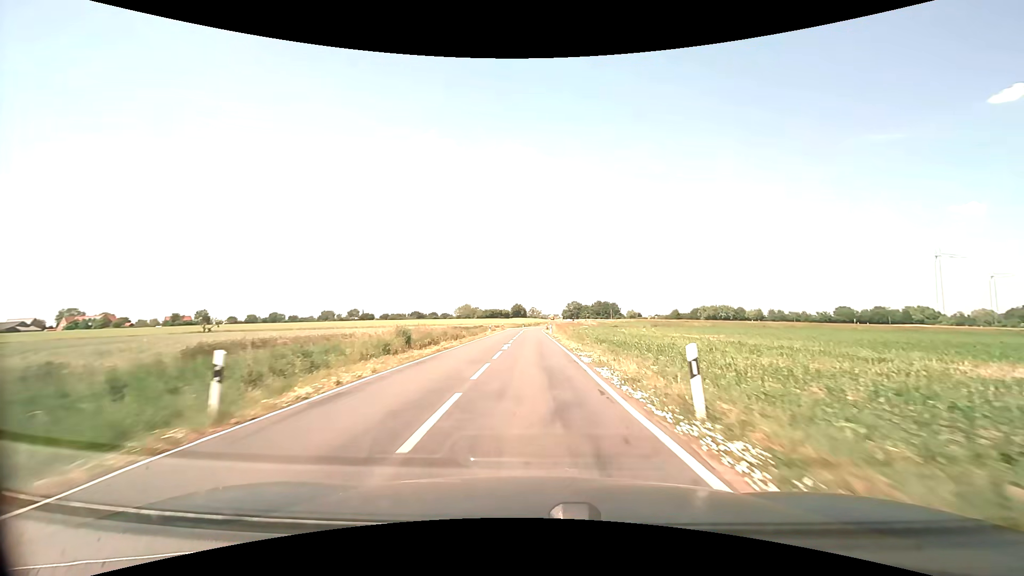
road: secondary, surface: asphalt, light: Day
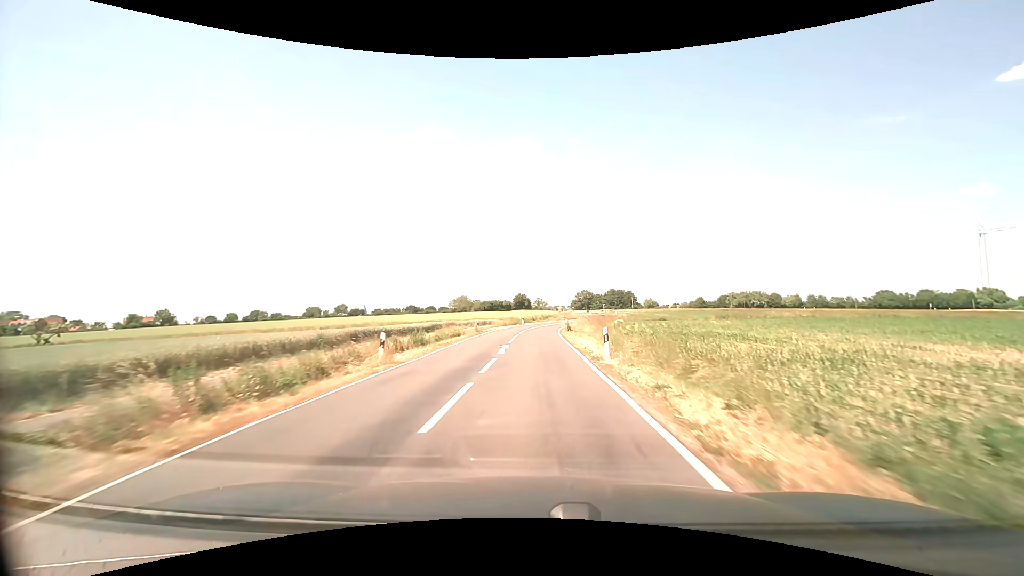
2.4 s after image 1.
(-0.1, +41.7) m; -1°
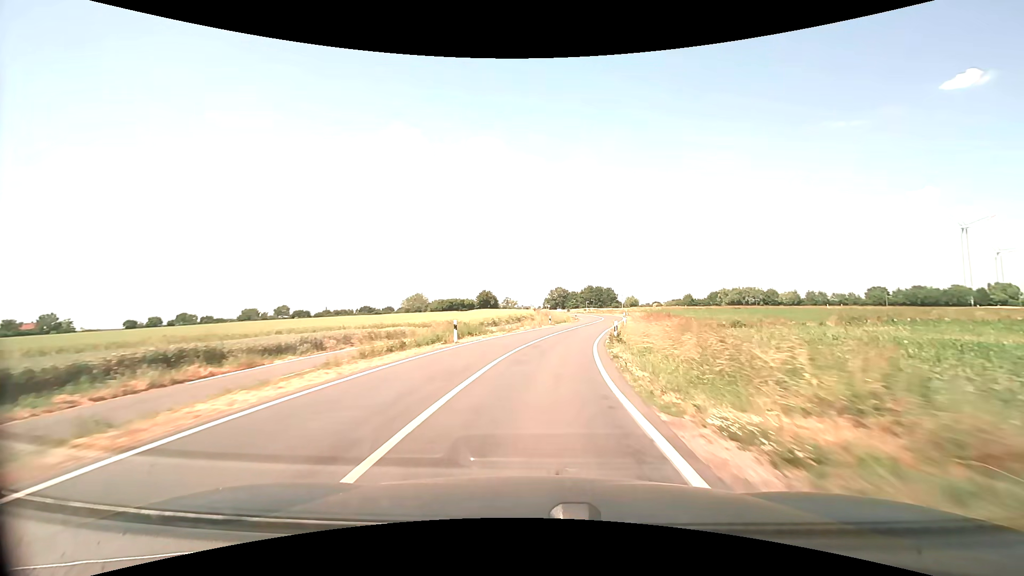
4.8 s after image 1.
(+0.6, +42.0) m; +3°
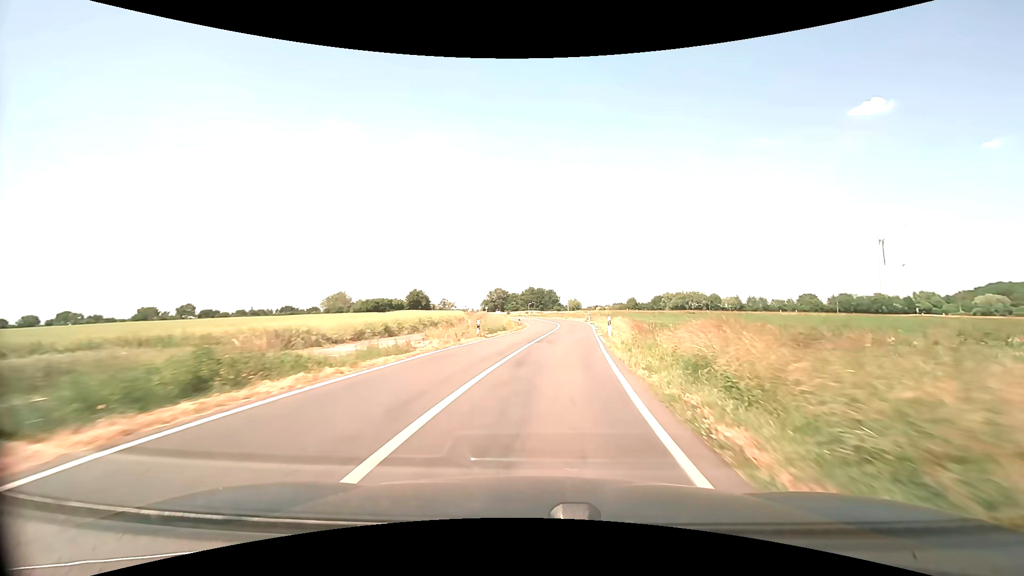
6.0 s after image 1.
(+1.1, +20.9) m; +7°
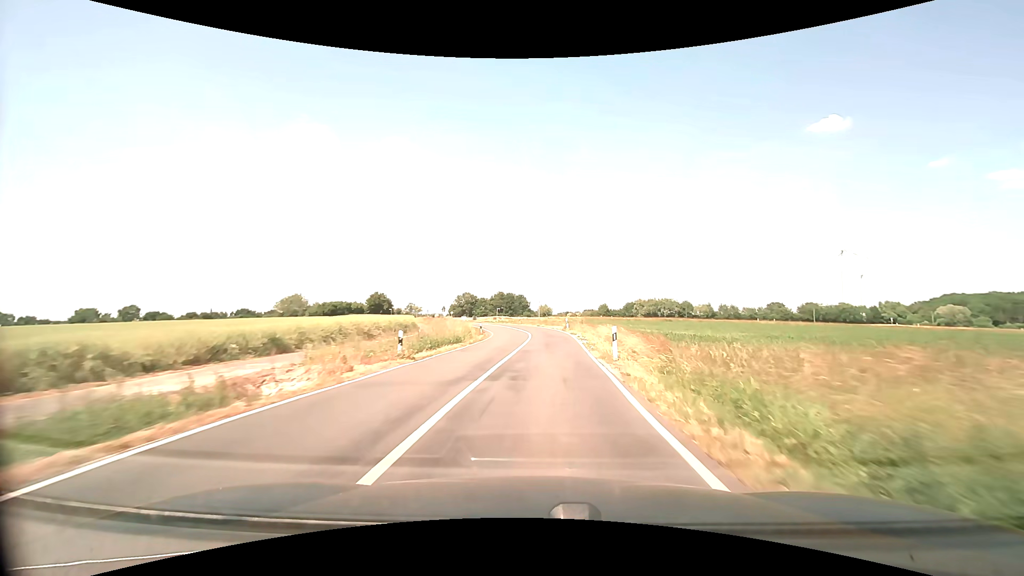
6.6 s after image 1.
(+0.3, +10.4) m; +3°
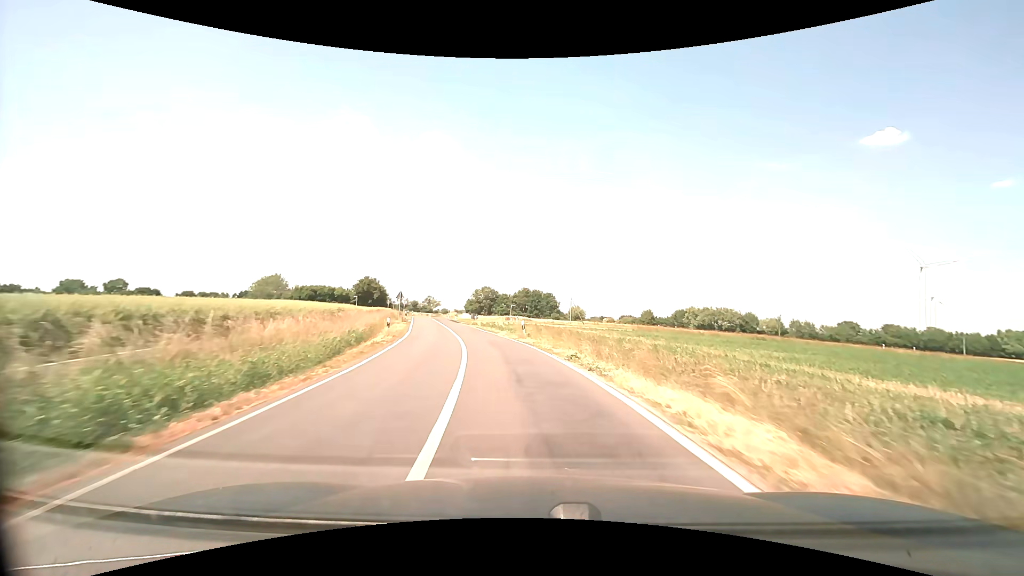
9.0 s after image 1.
(+0.6, +40.5) m; -3°
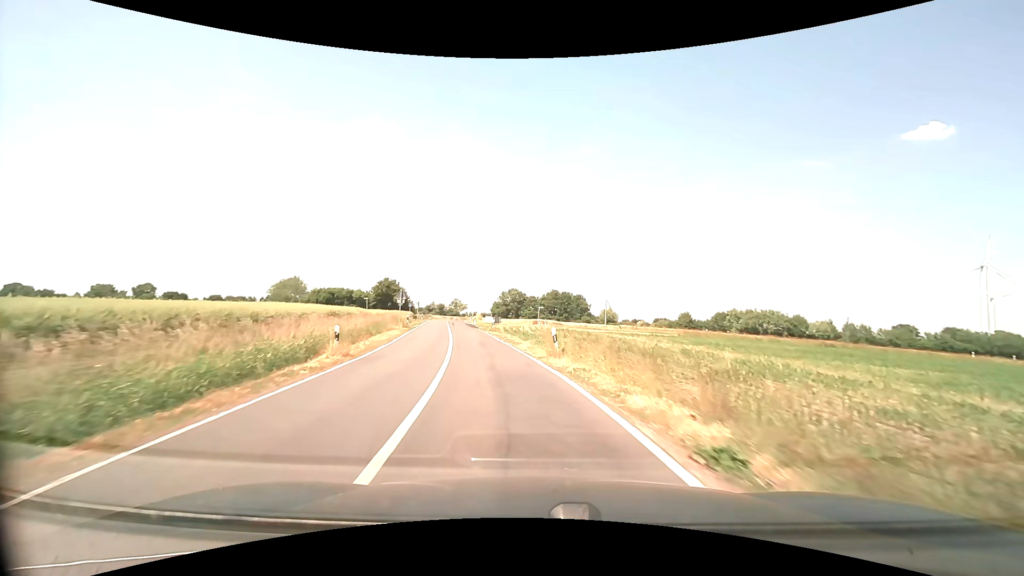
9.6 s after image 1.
(-0.2, +9.9) m; -3°
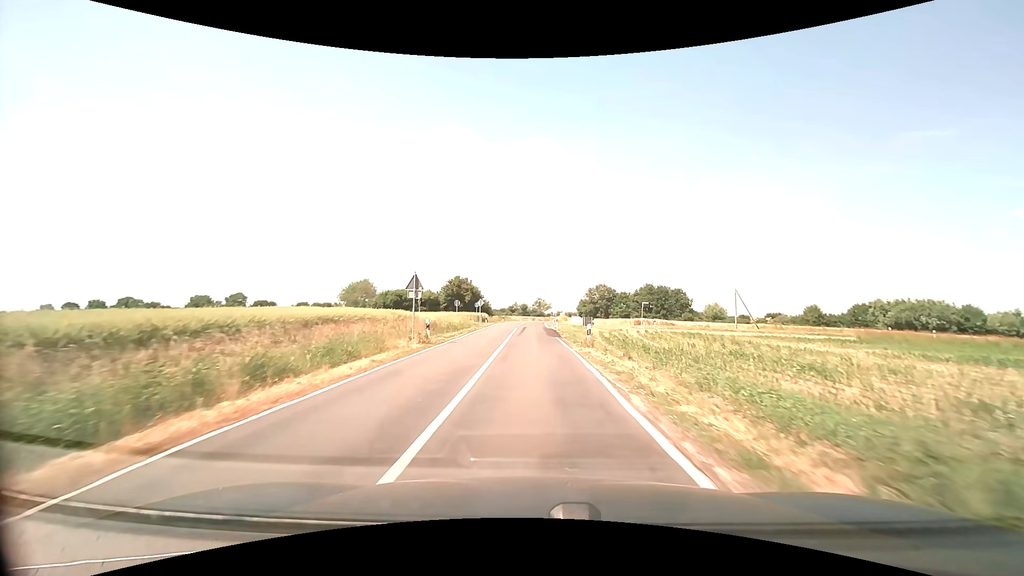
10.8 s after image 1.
(-1.7, +19.3) m; -10°
(0, +10) (0, +20) (0, +30) (-1, +40) (-1, +50) (0, +60) (0, +70) (0, +80) (0, +90) (+1, +100) m
